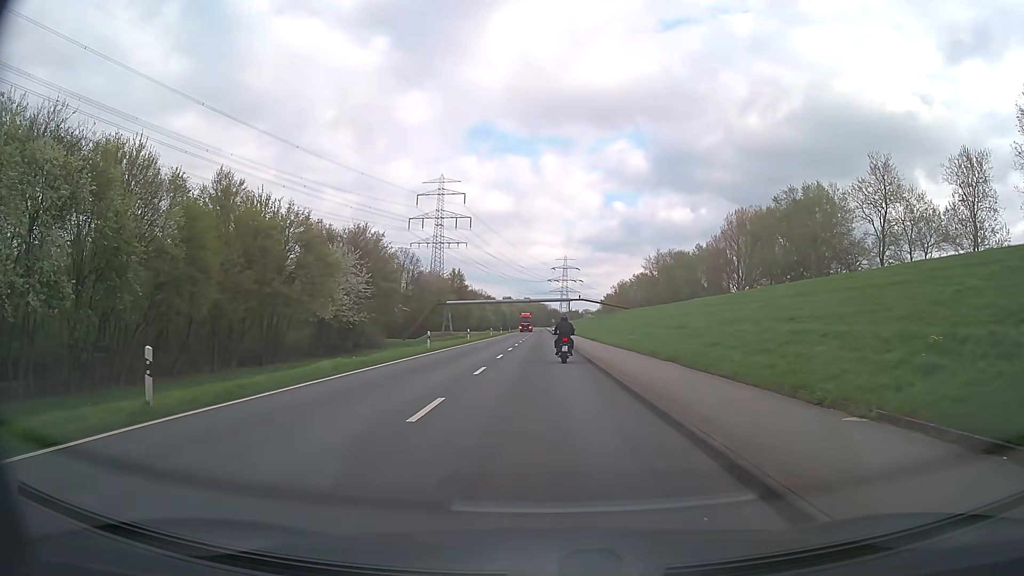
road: secondary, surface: asphalt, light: Day
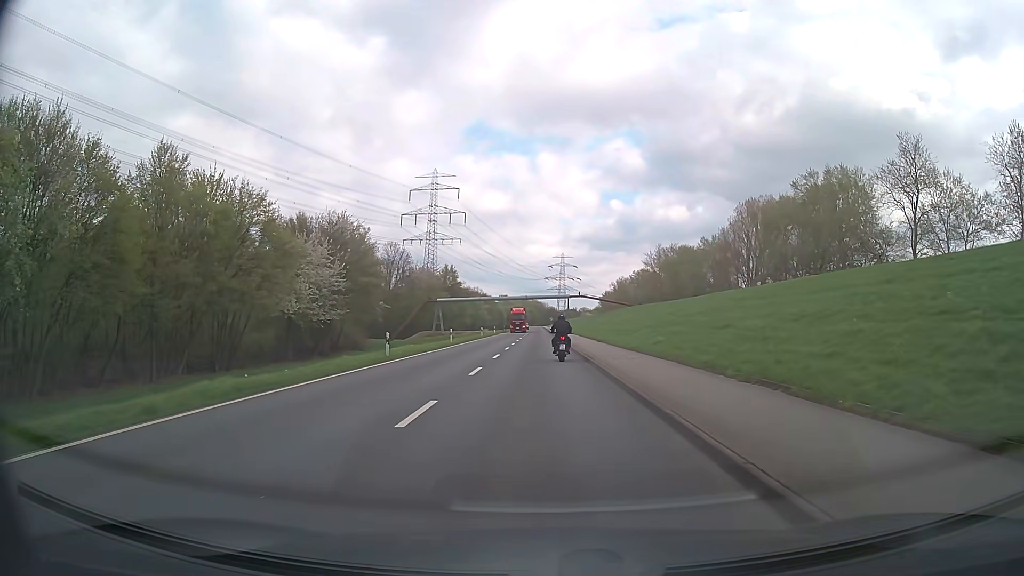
(0.0, +9.7) m; 0°
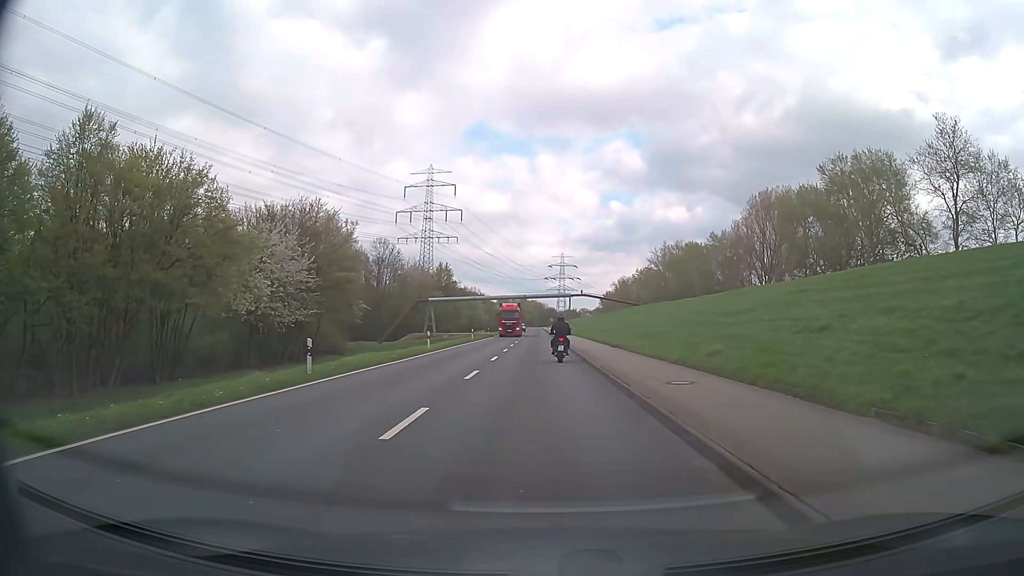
(+0.1, +9.8) m; 0°
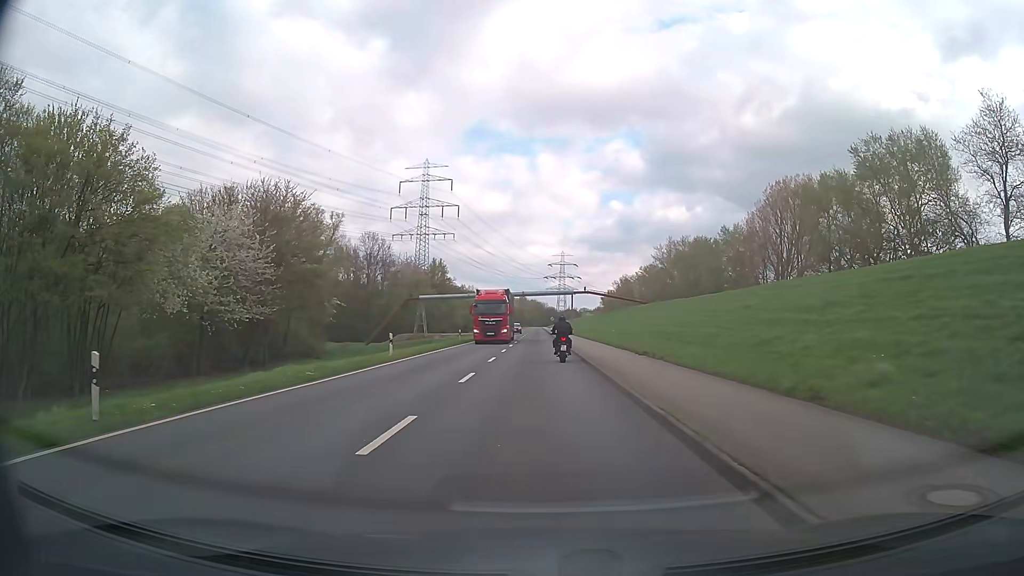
(0.0, +10.0) m; 0°
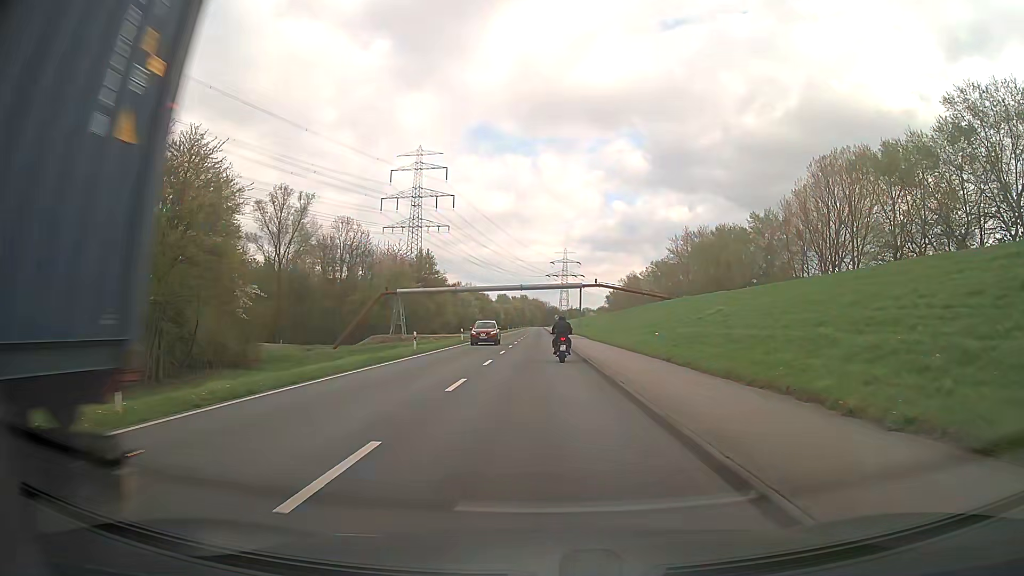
(-0.1, +20.3) m; -1°
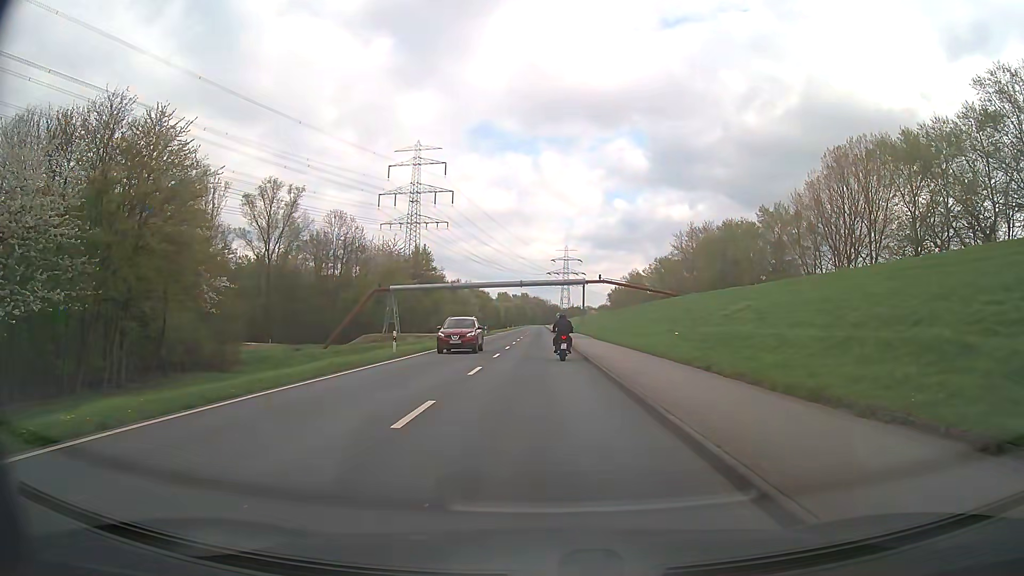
(0.0, +5.1) m; 0°
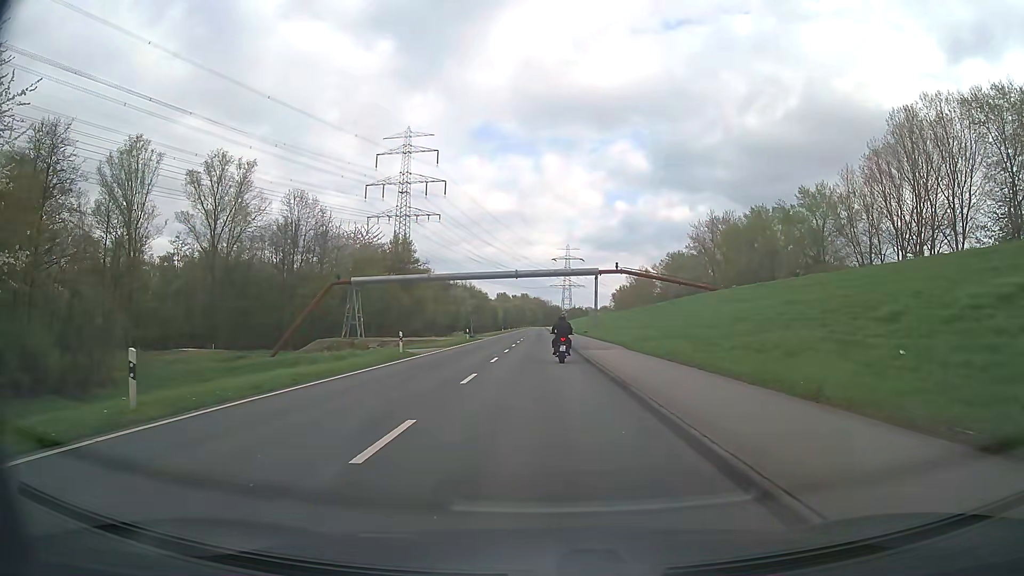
(0.0, +20.1) m; 0°
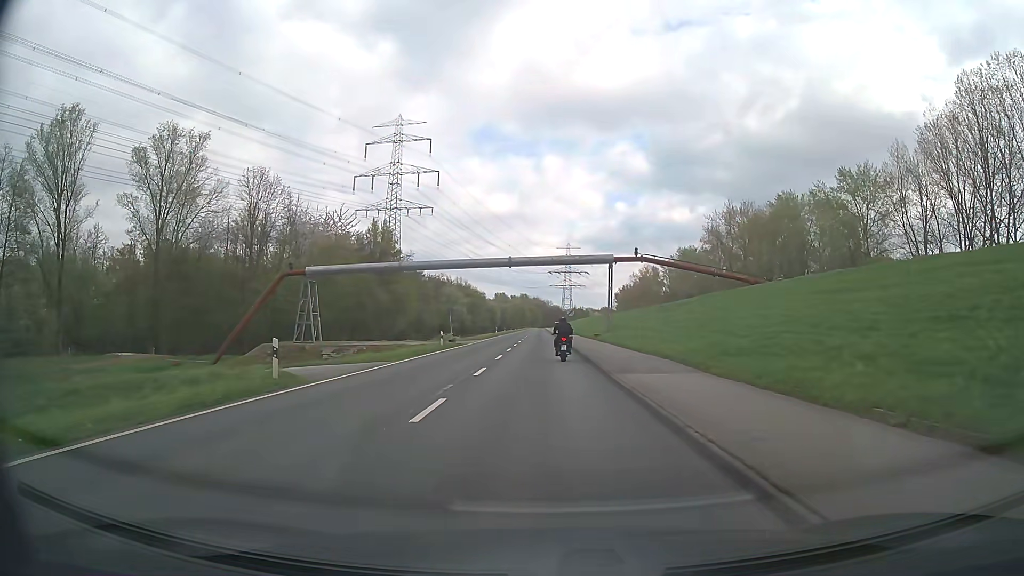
(-0.1, +15.1) m; 0°
(0, +10) (0, +20) (0, +30) (0, +40) (0, +50) (0, +60) (0, +70) (0, +80) (0, +90) (0, +100) m
